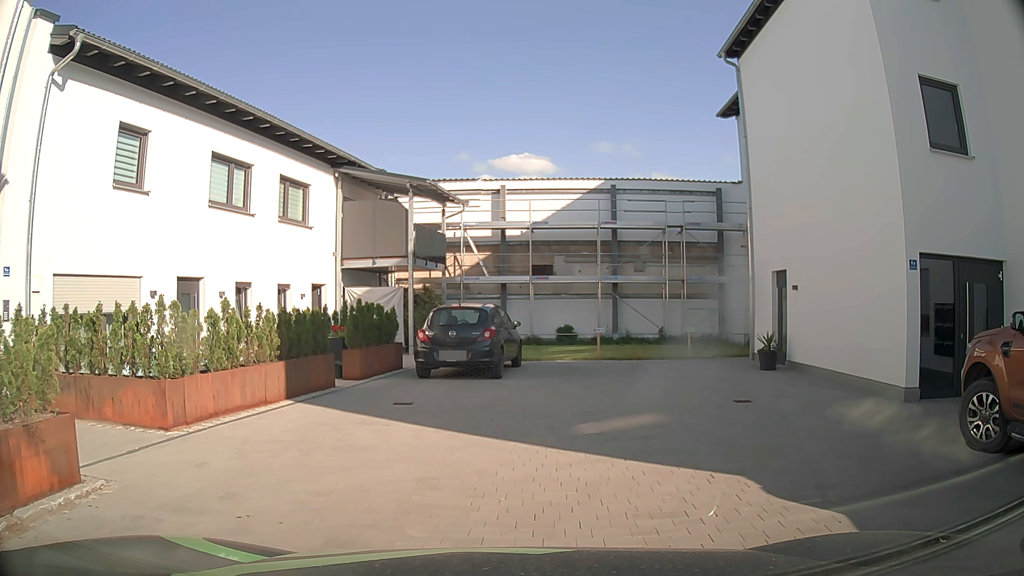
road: tertiary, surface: asphalt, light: Day
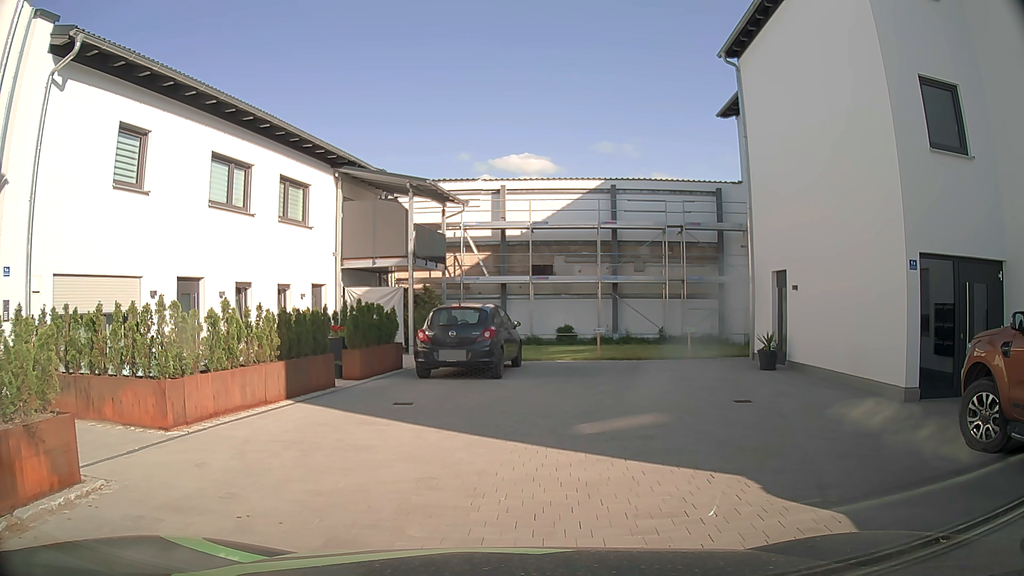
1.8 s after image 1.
(0.0, 0.0) m; 0°
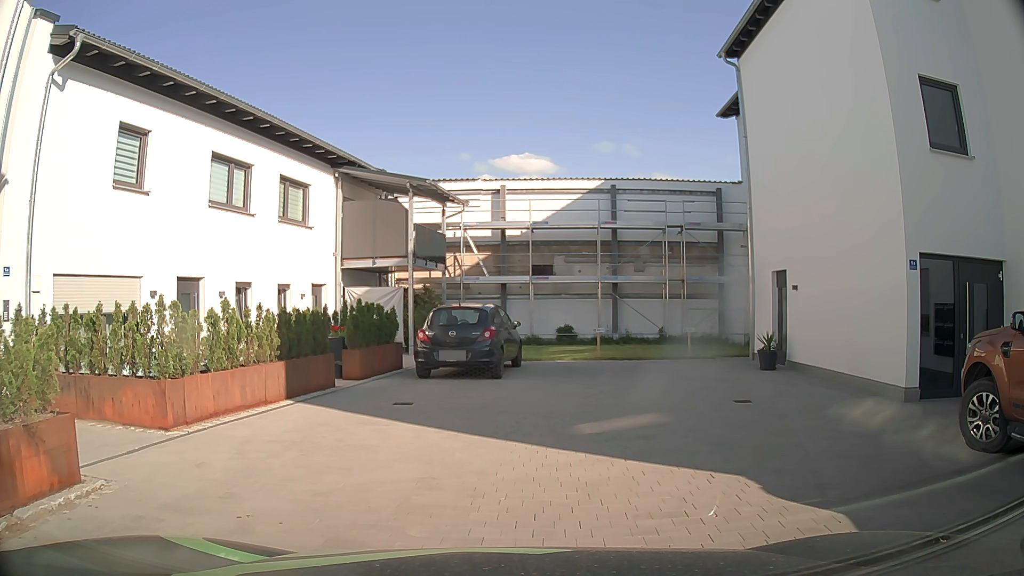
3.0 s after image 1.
(0.0, 0.0) m; 0°
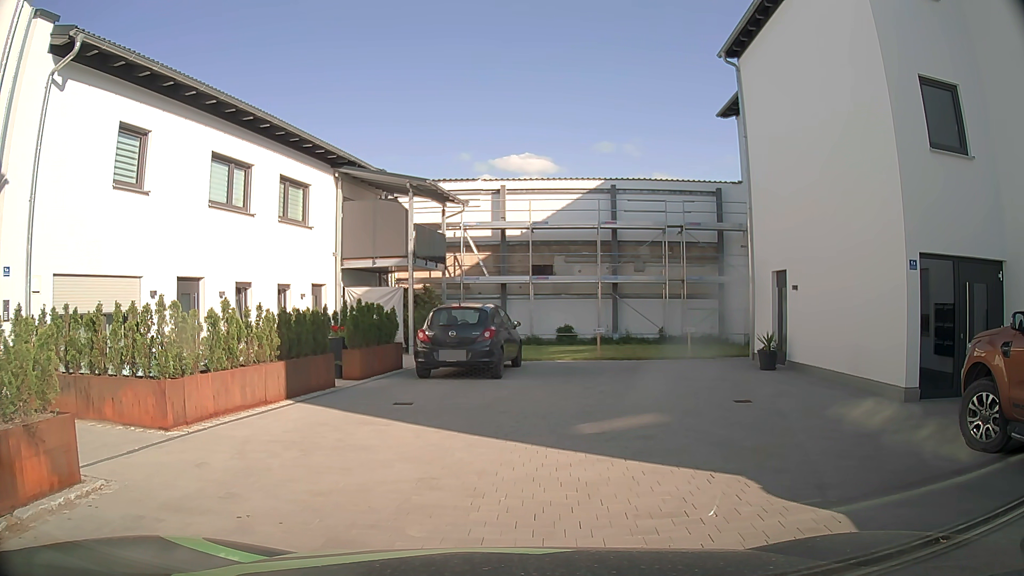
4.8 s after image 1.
(0.0, 0.0) m; 0°
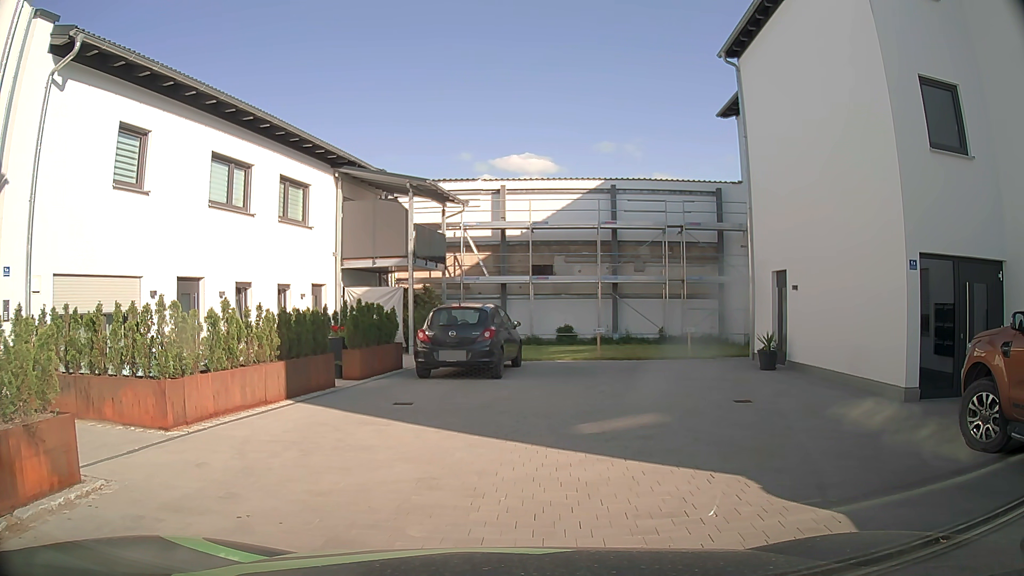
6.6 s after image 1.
(0.0, 0.0) m; 0°
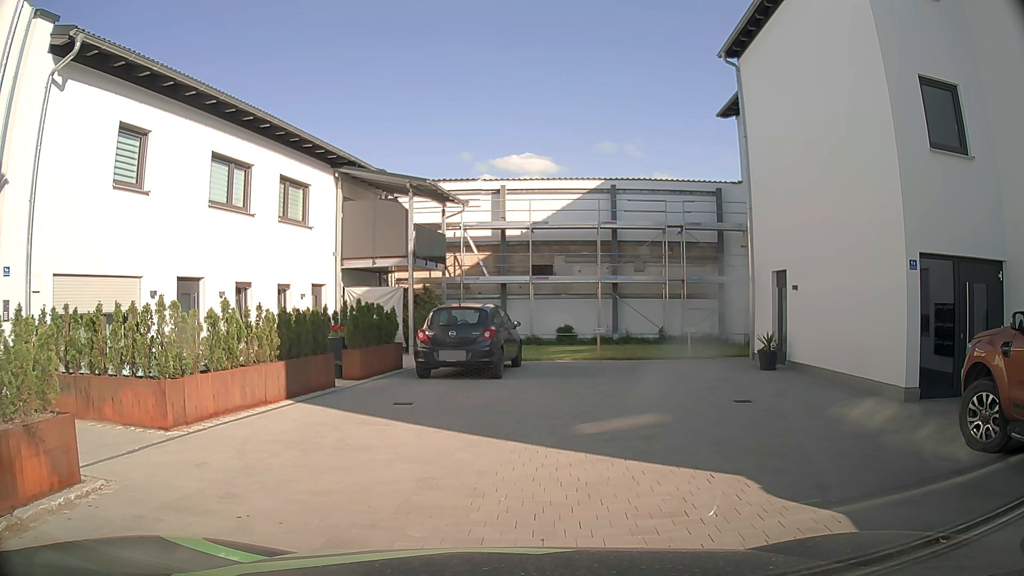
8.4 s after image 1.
(0.0, 0.0) m; 0°
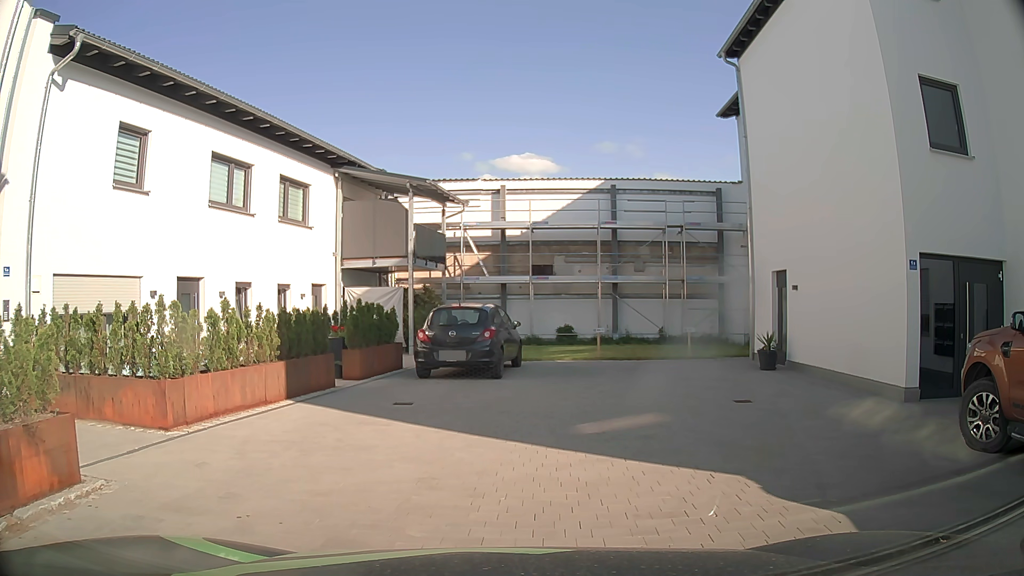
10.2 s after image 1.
(0.0, 0.0) m; 0°
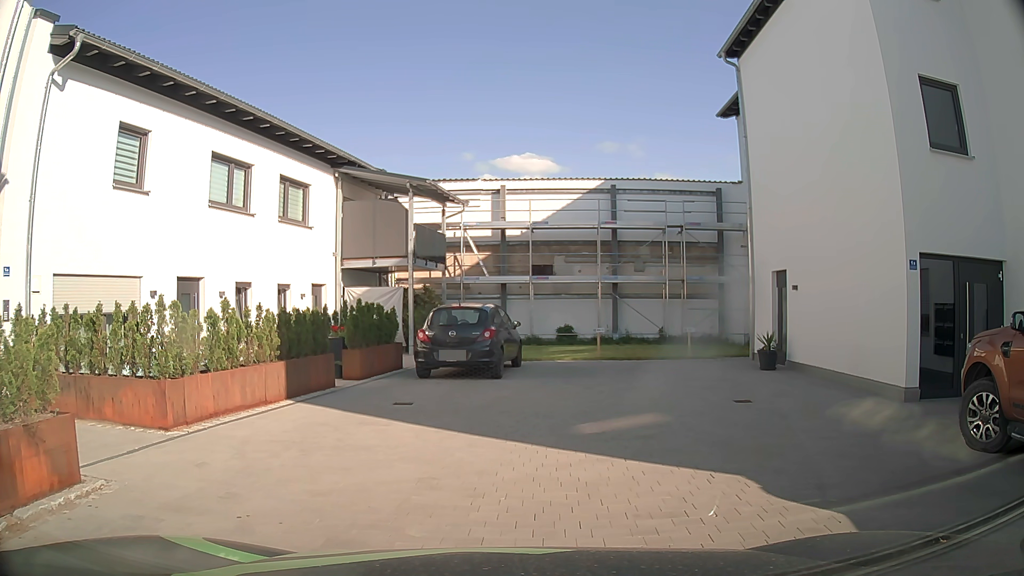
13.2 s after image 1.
(0.0, 0.0) m; 0°
